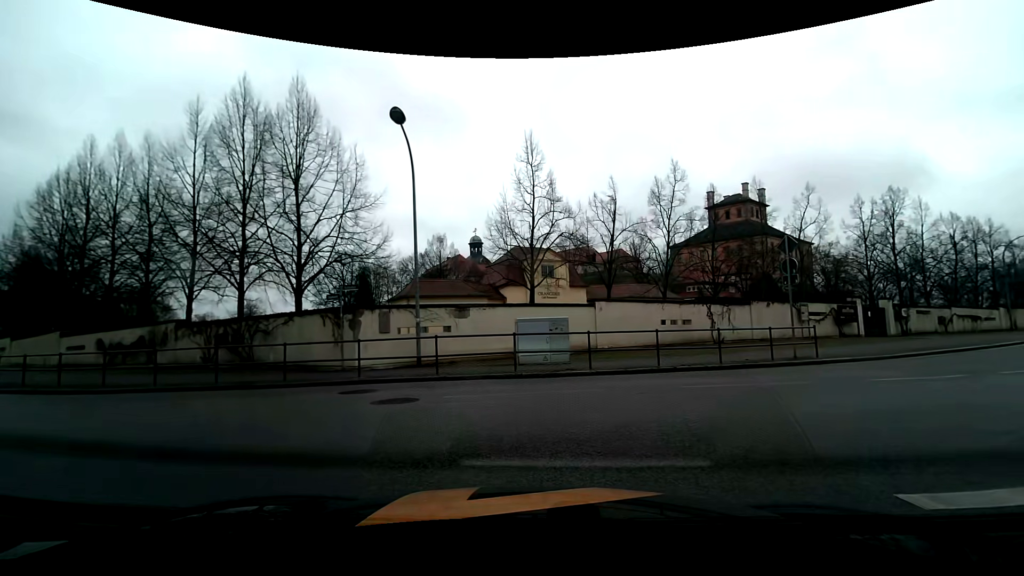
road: residential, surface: asphalt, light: Day
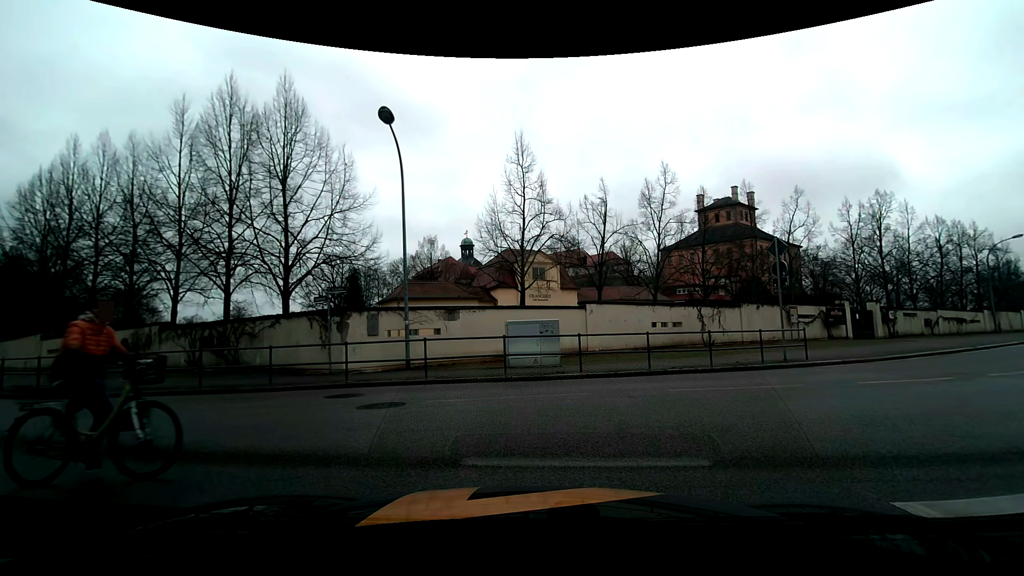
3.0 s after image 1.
(0.0, +0.2) m; 0°
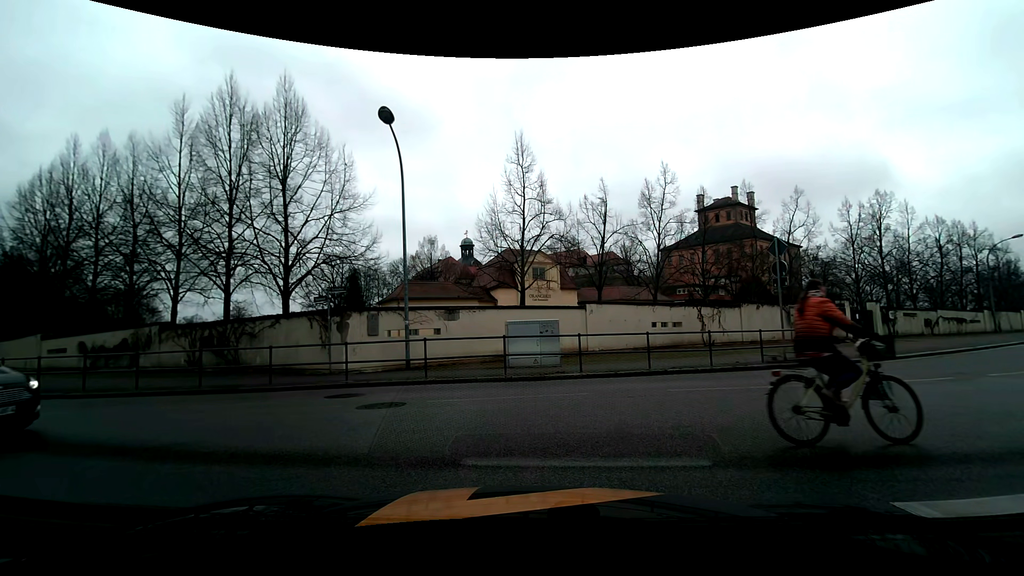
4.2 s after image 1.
(0.0, 0.0) m; 0°
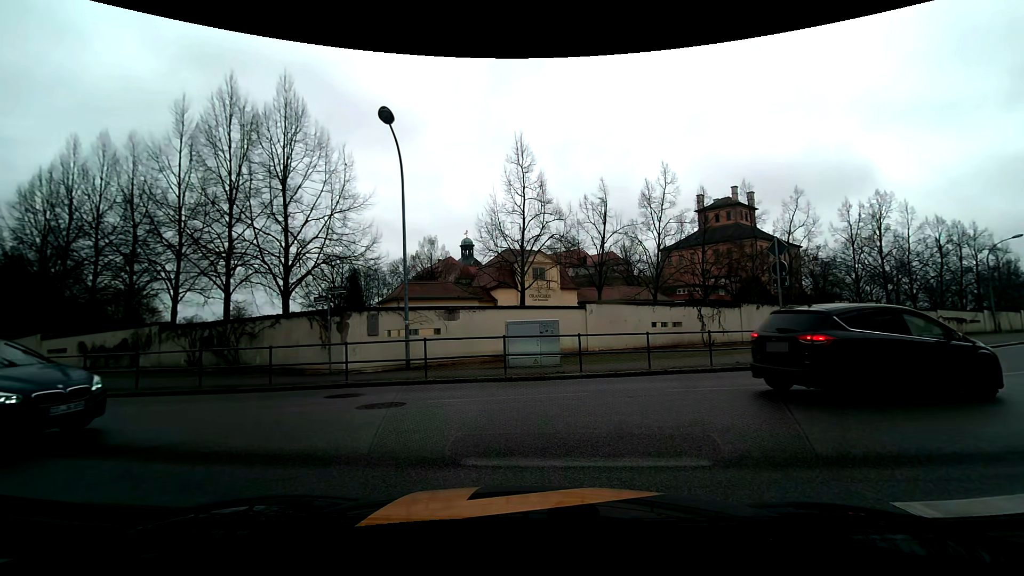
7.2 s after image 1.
(0.0, 0.0) m; 0°
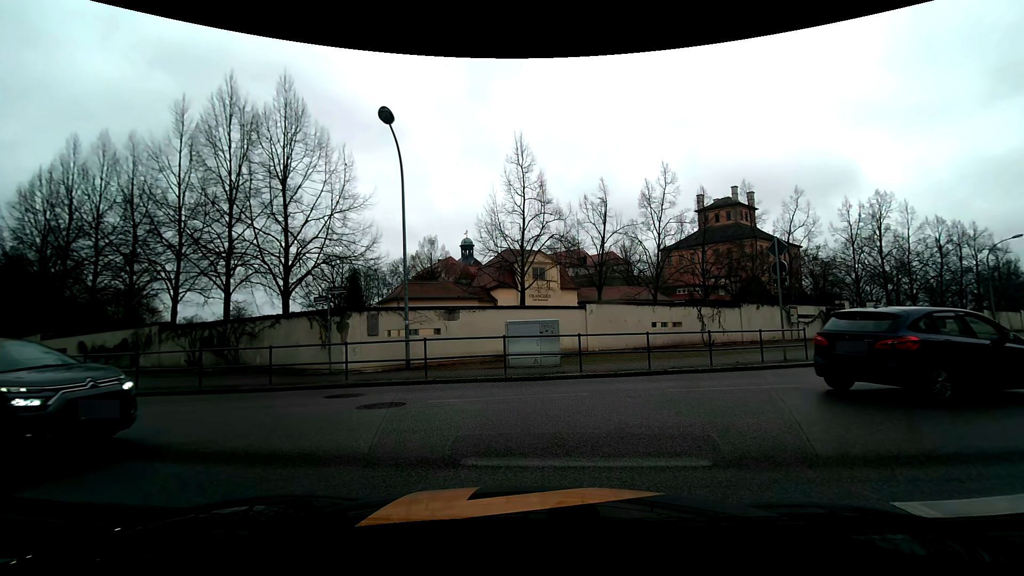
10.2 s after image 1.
(0.0, 0.0) m; 0°
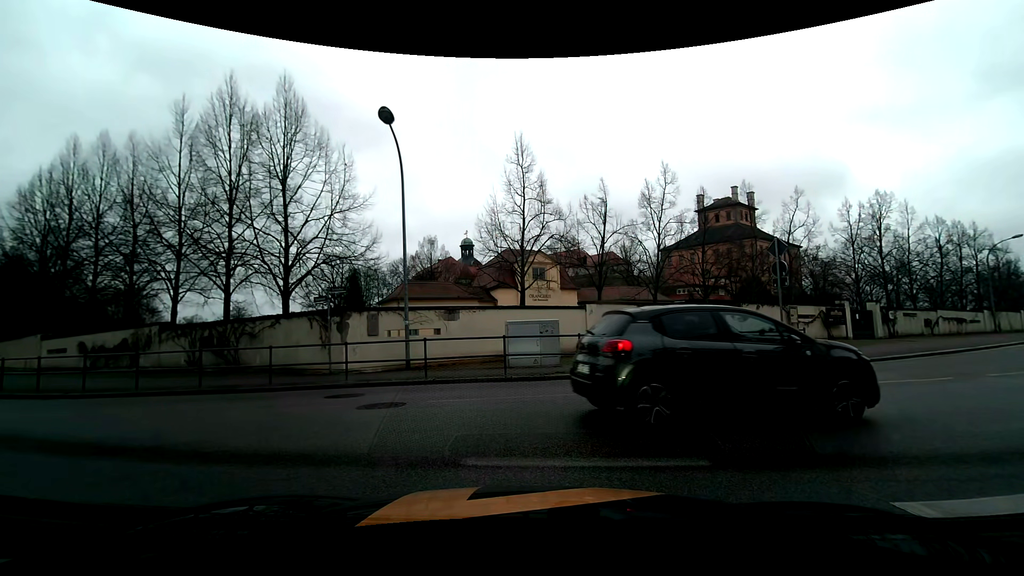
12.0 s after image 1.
(0.0, 0.0) m; 0°
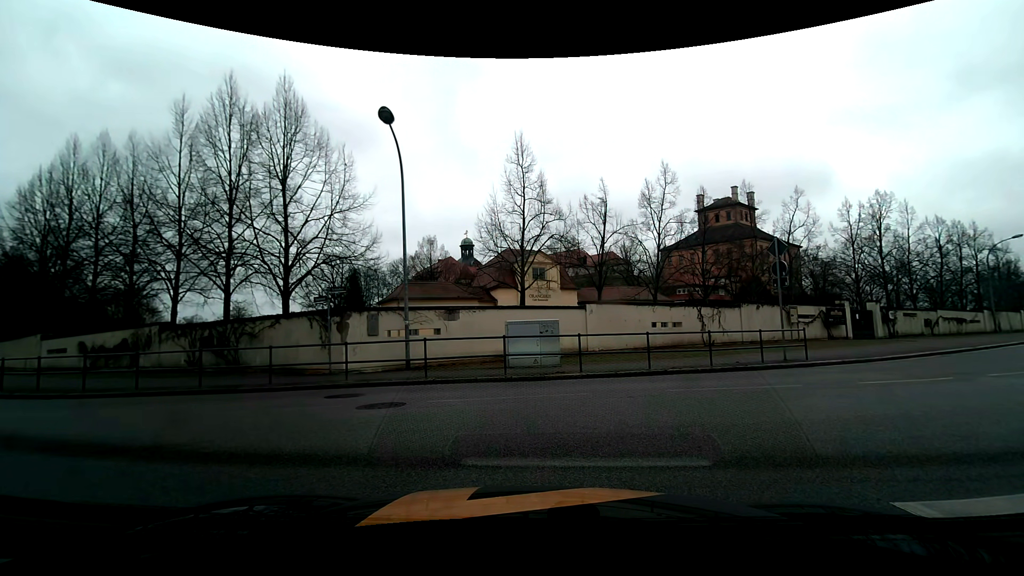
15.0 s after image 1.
(0.0, 0.0) m; 0°
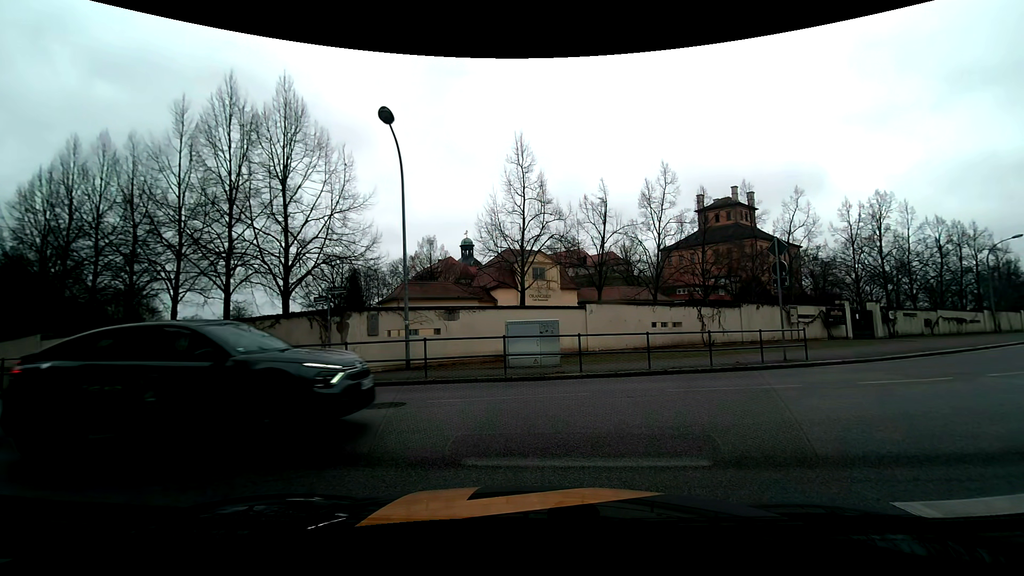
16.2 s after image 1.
(0.0, 0.0) m; 0°
